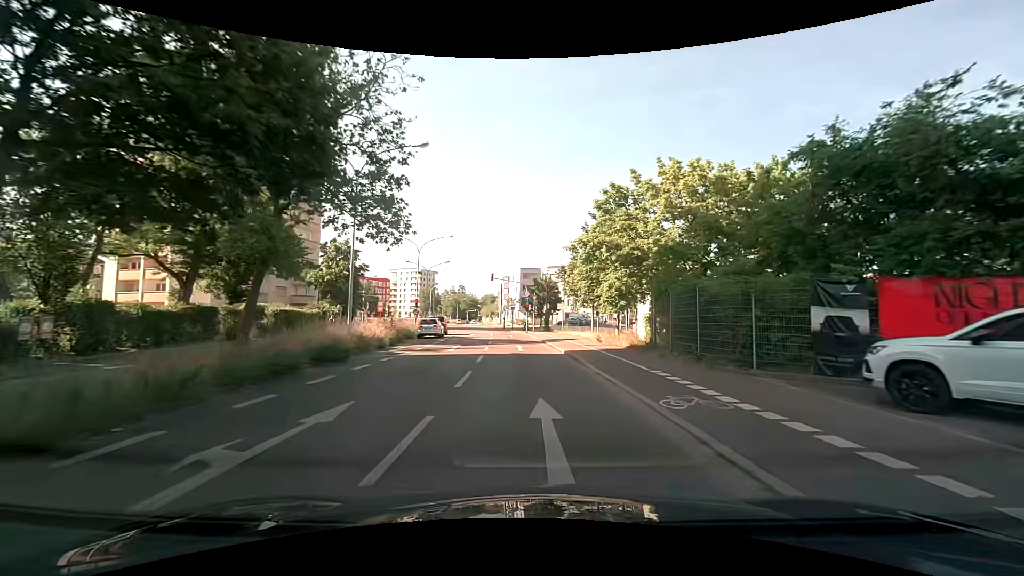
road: secondary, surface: asphalt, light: Day
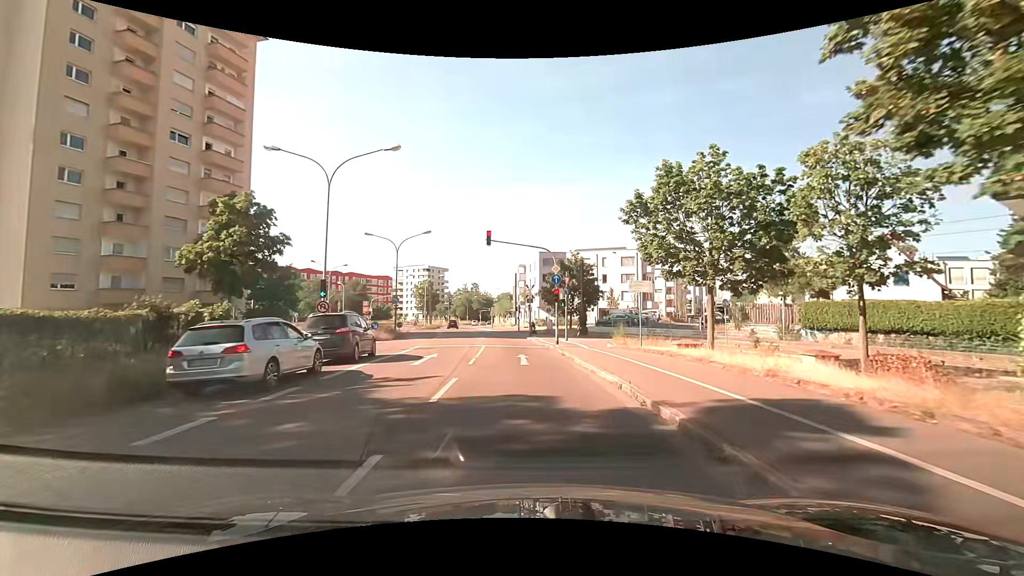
(-0.6, +26.1) m; -2°
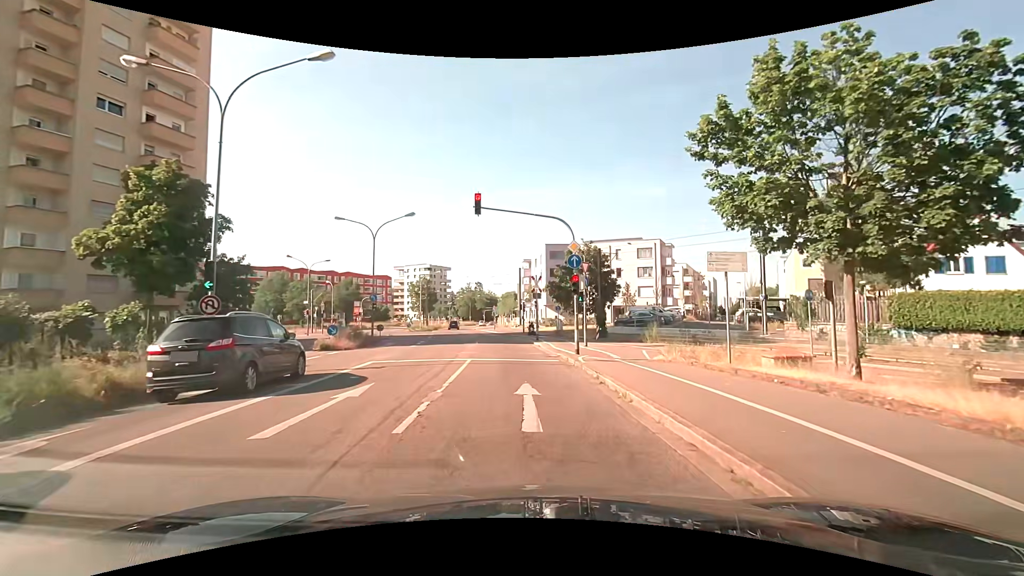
(0.0, +8.5) m; -1°
